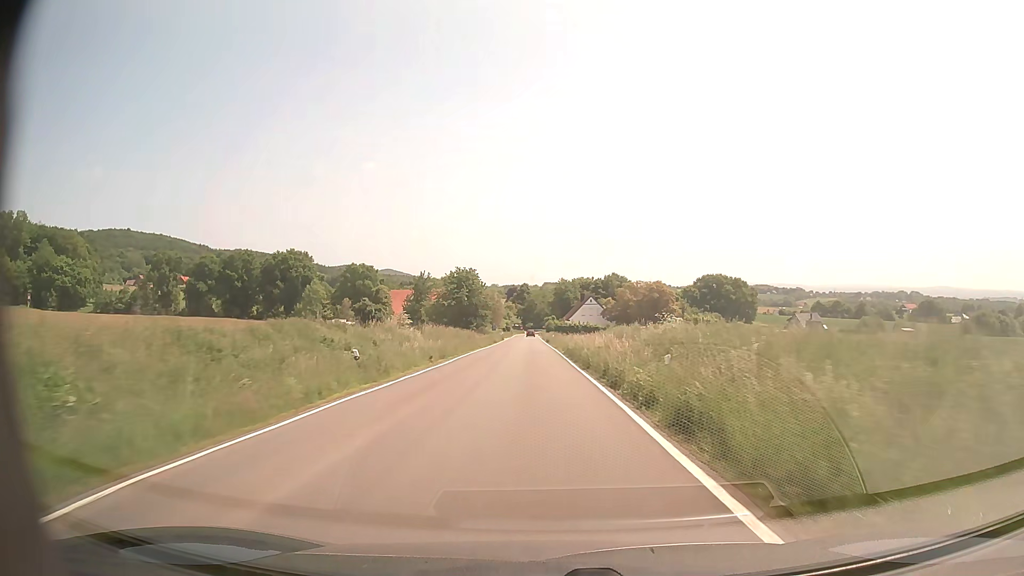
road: secondary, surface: asphalt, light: Day
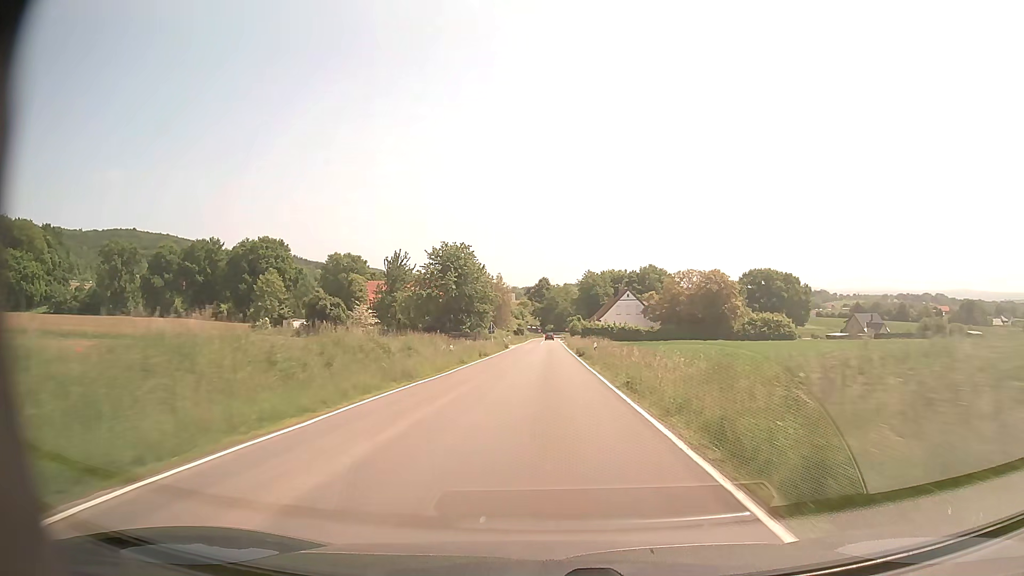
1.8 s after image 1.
(-0.8, +36.4) m; -2°
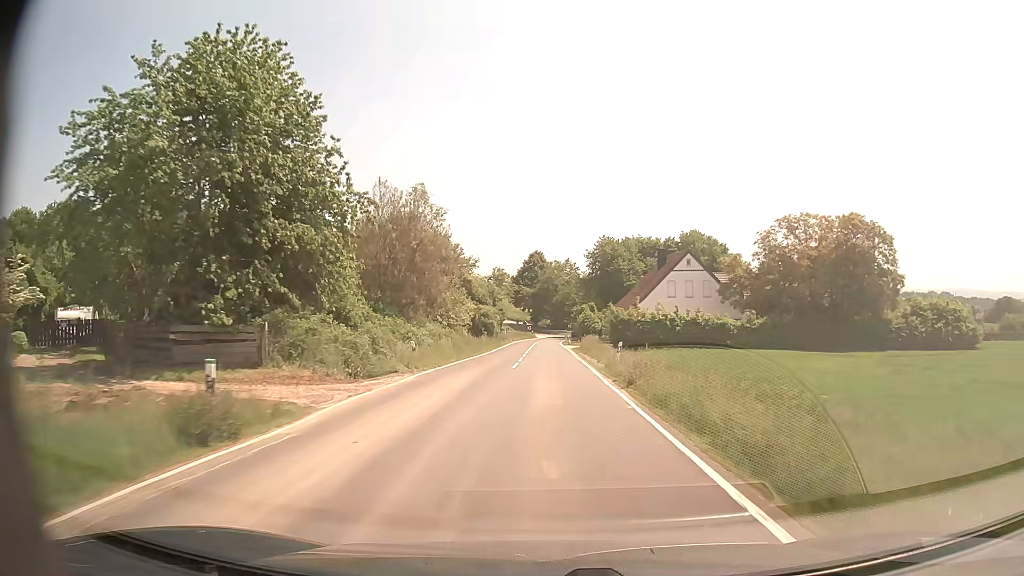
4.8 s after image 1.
(+0.1, +58.3) m; 0°
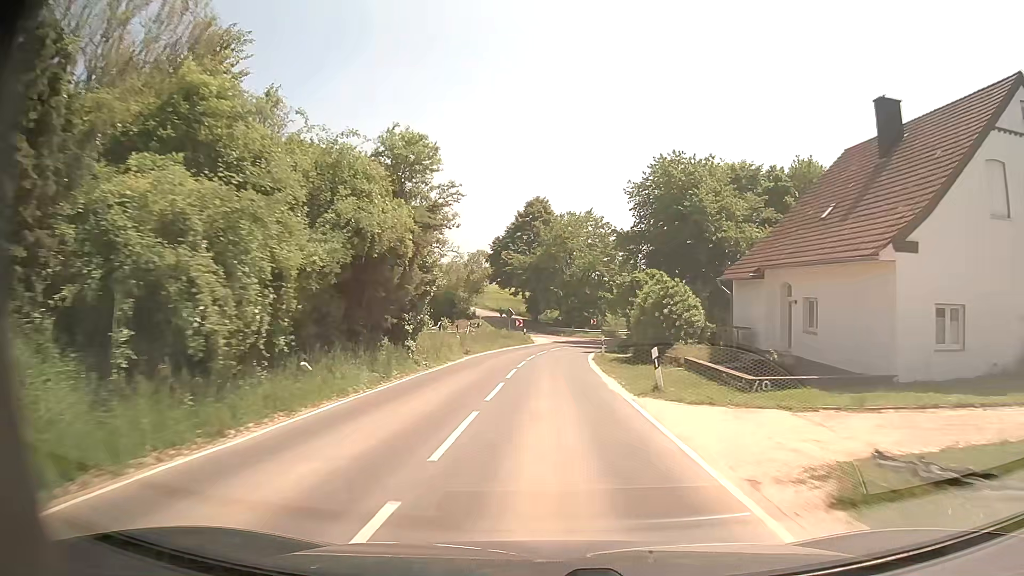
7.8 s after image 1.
(-0.1, +52.3) m; -1°
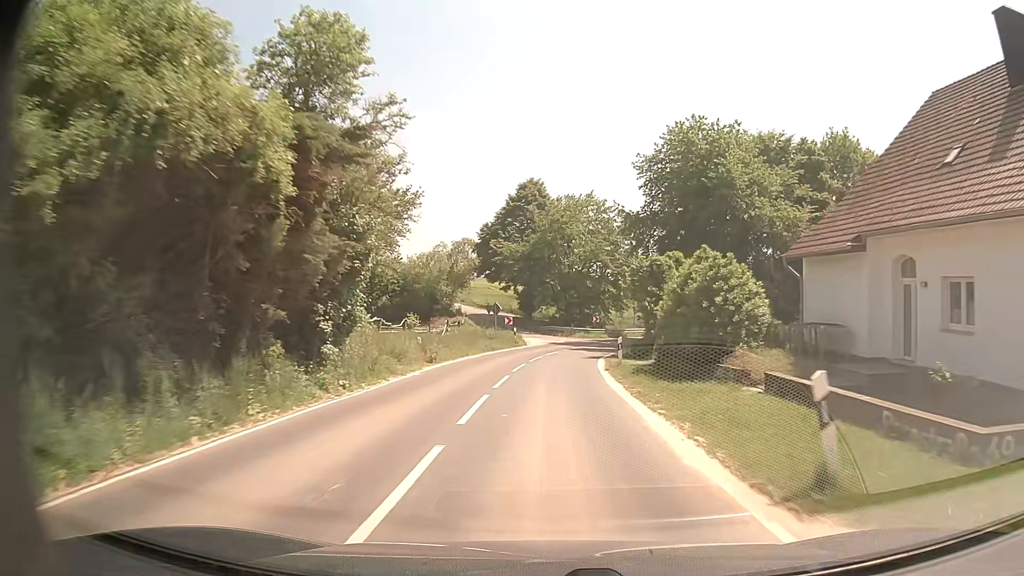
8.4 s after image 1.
(0.0, +9.3) m; 0°
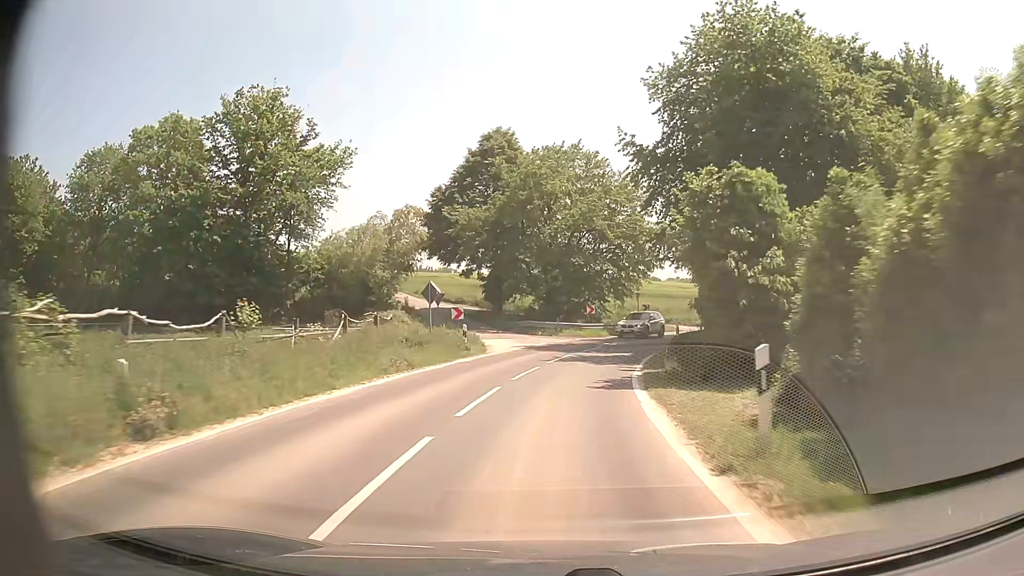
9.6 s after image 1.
(+0.2, +17.2) m; +2°
